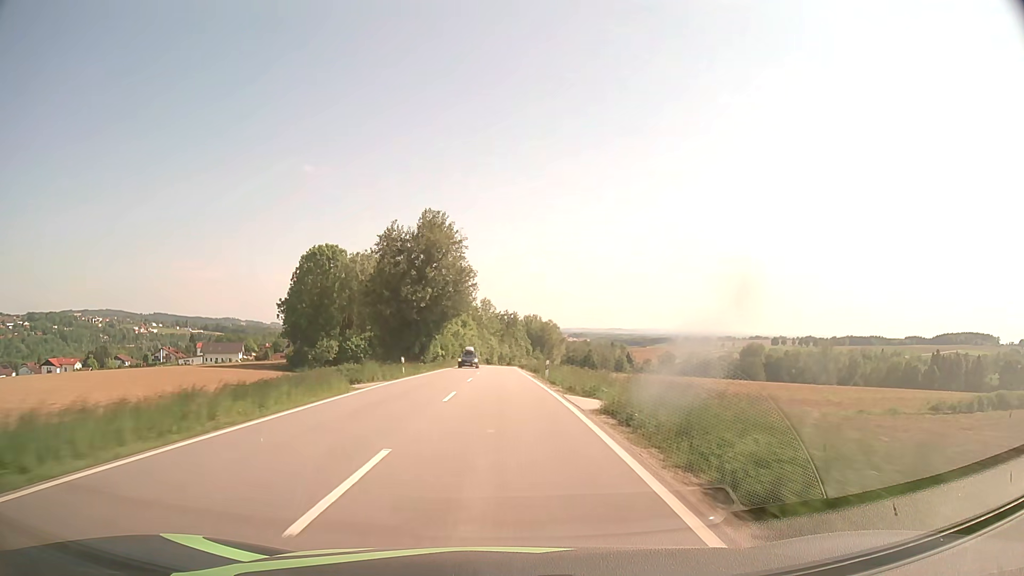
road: secondary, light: Day
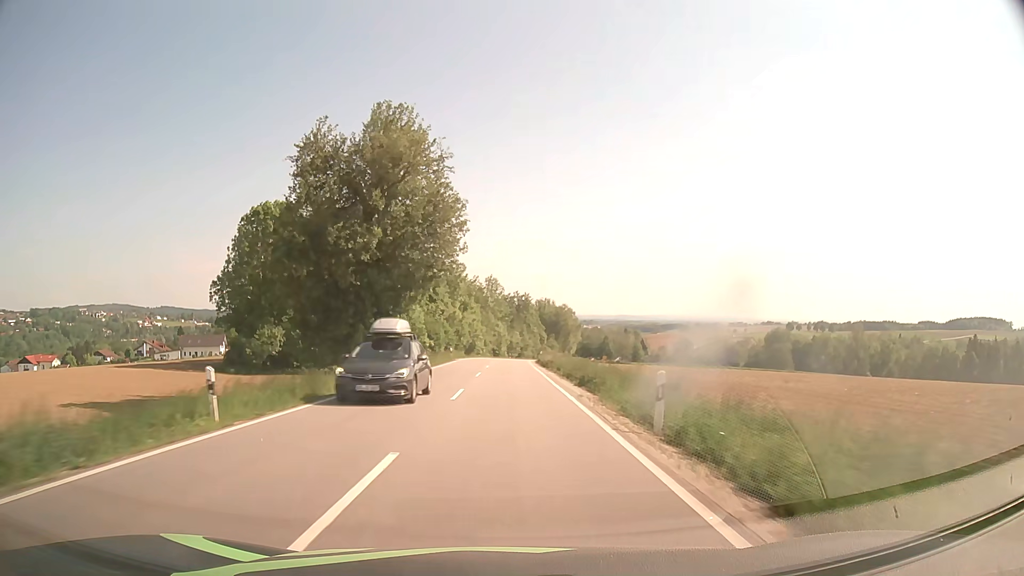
(-0.1, +24.4) m; -1°
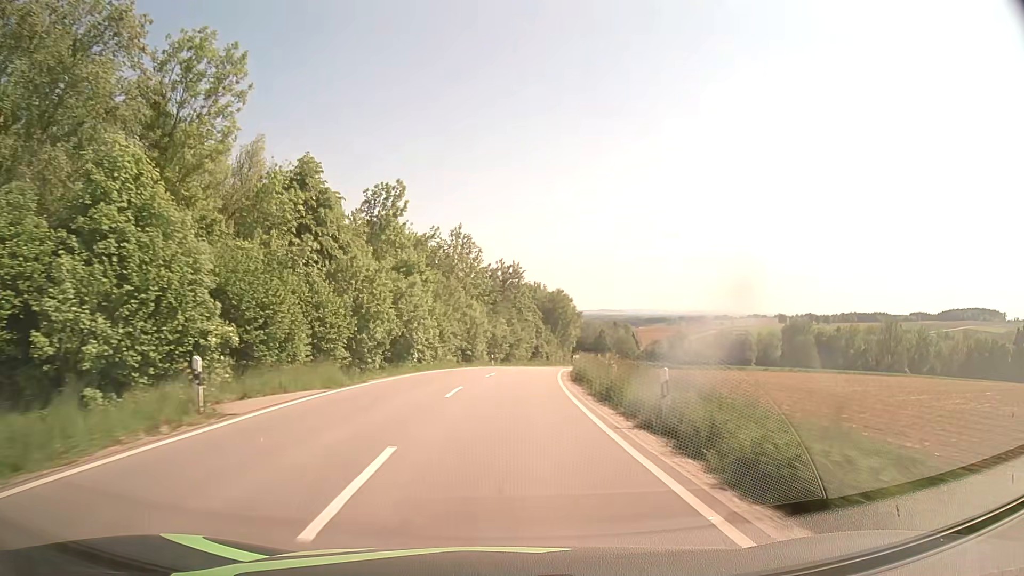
(-0.1, +47.5) m; +1°
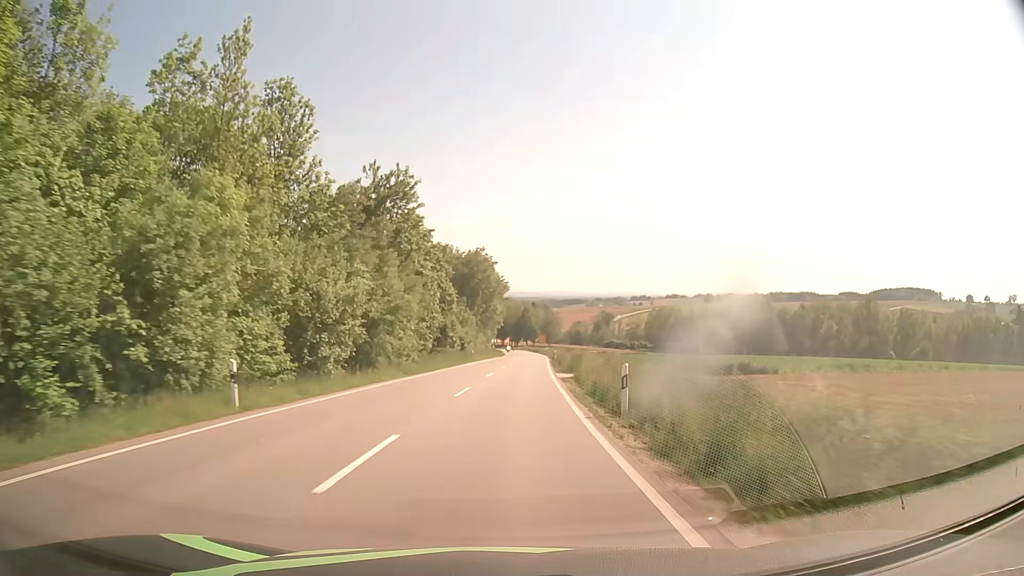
(+2.6, +46.0) m; +7°
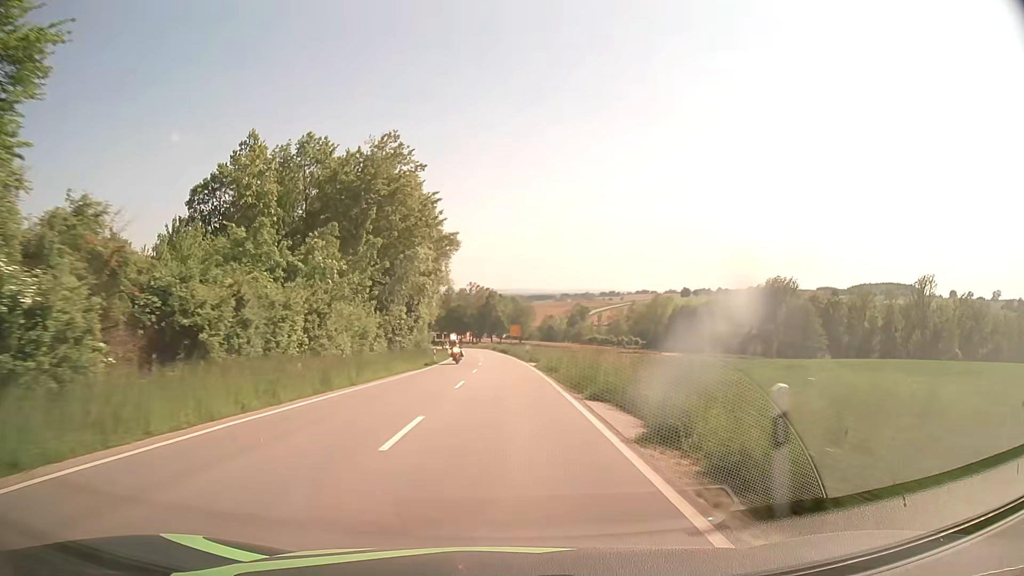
(+2.5, +57.4) m; +3°
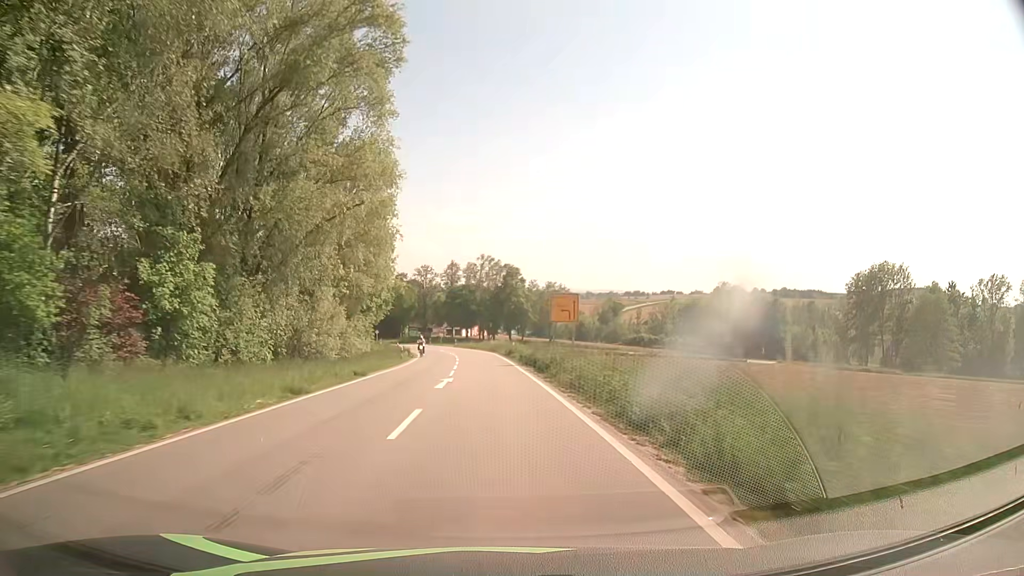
(-0.2, +57.5) m; -2°
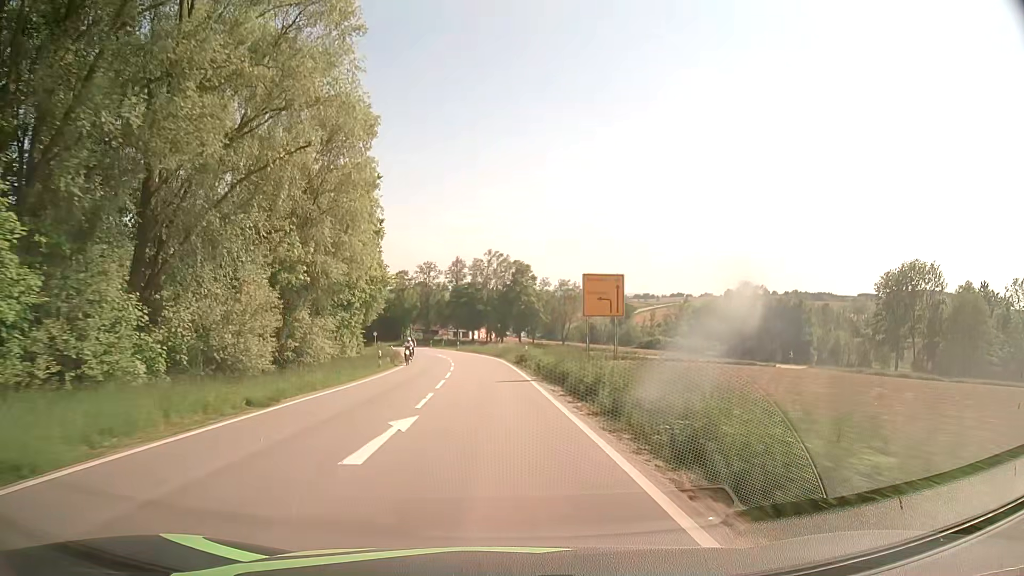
(0.0, +11.2) m; 0°
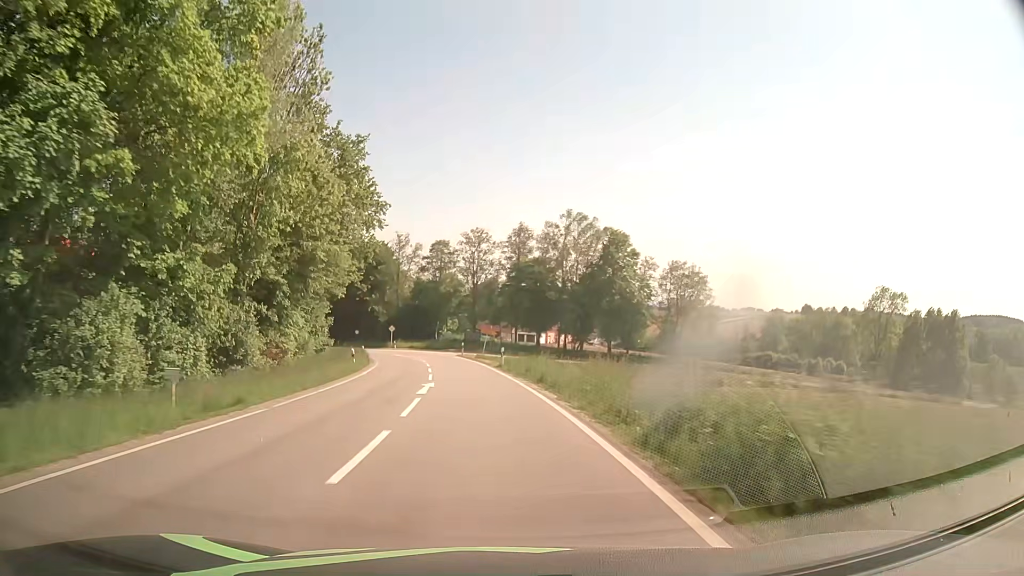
(-1.8, +43.5) m; -5°
(0, +10) (-1, +20) (-2, +30) (-3, +40) (-5, +50) (-8, +59) (-11, +69) (-15, +78) (-19, +87) (-24, +96) m
